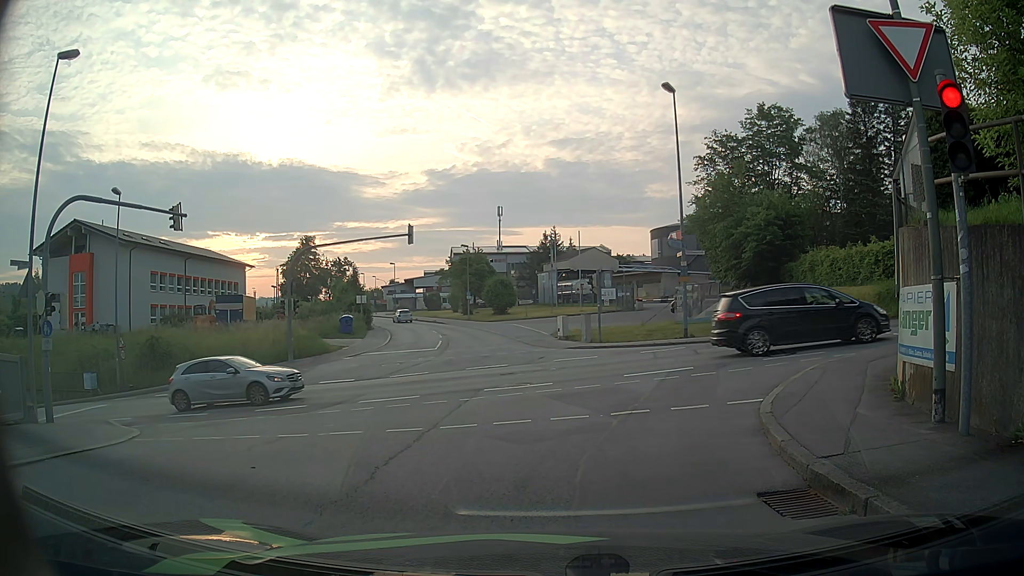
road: residential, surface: asphalt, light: Day
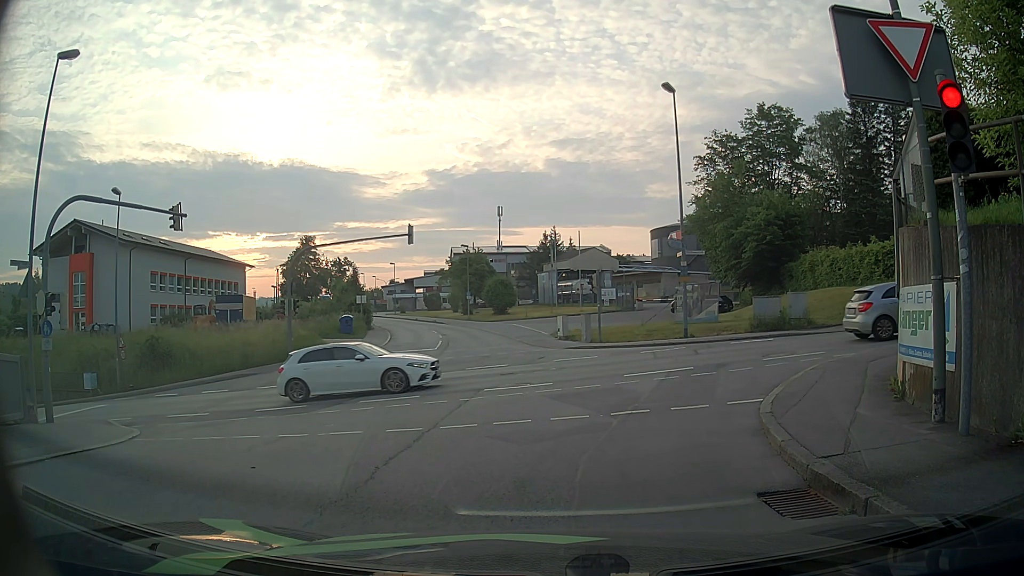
(0.0, 0.0) m; 0°
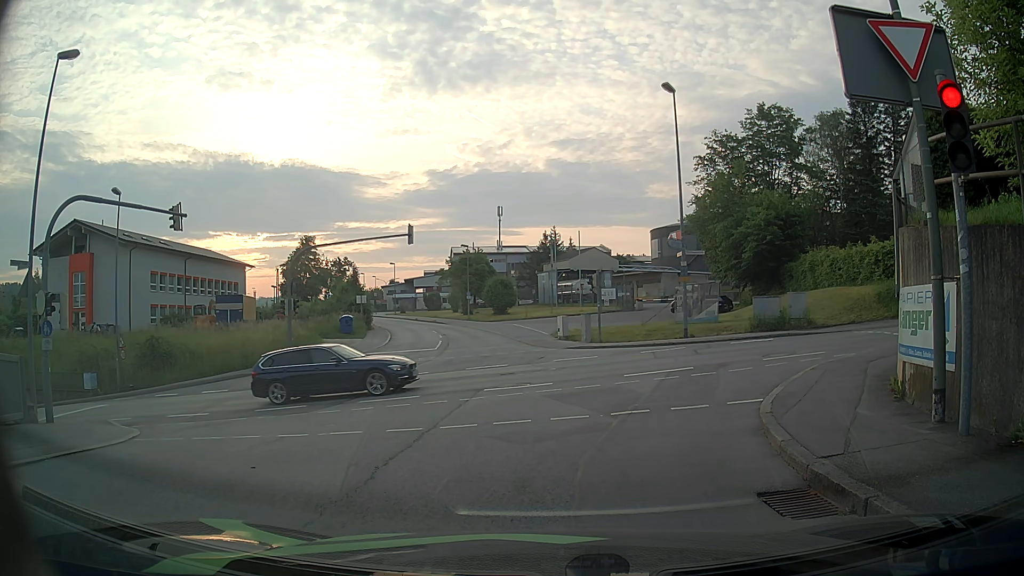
(0.0, 0.0) m; 0°
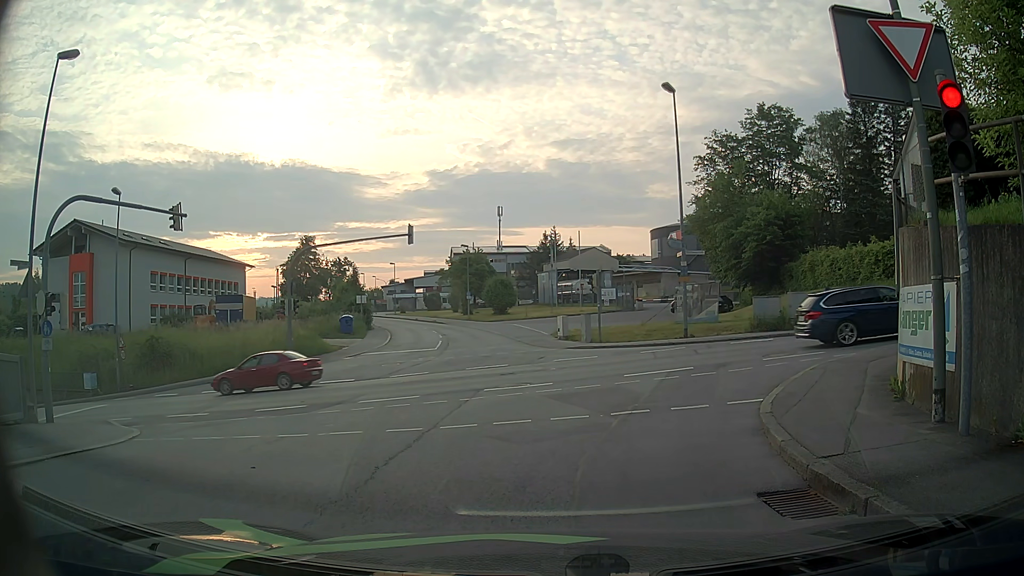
(0.0, 0.0) m; 0°
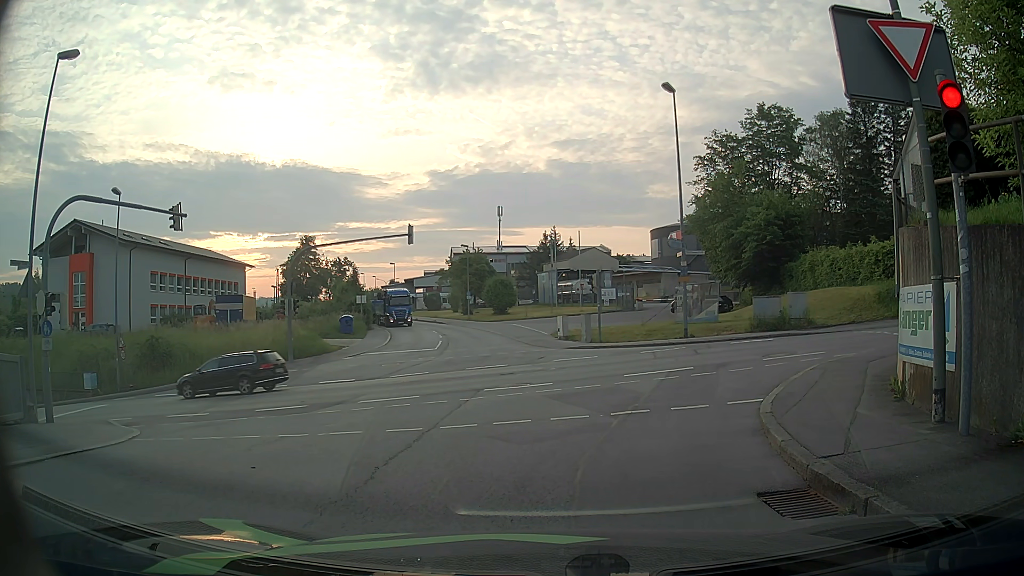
(0.0, 0.0) m; 0°
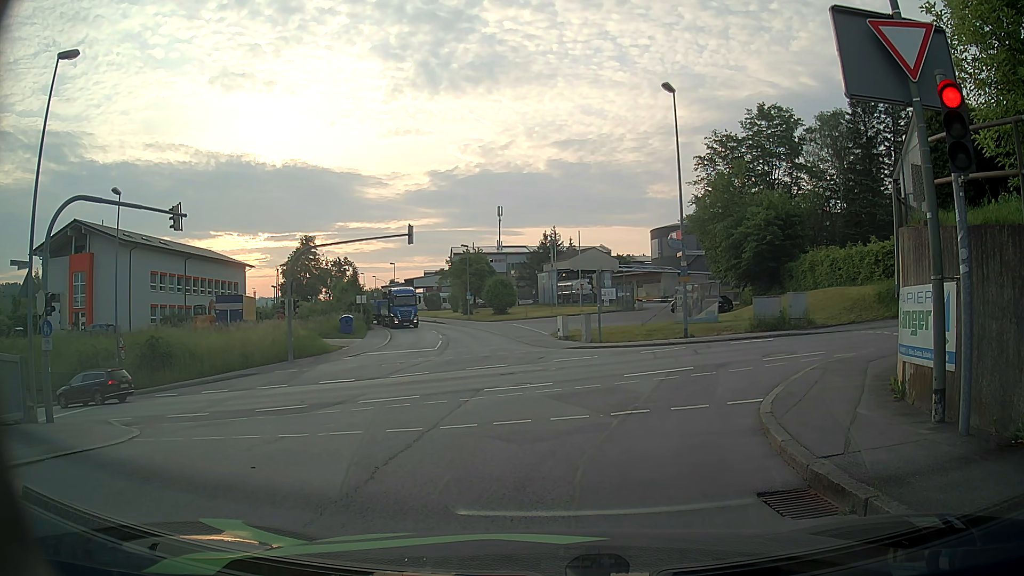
(0.0, 0.0) m; 0°
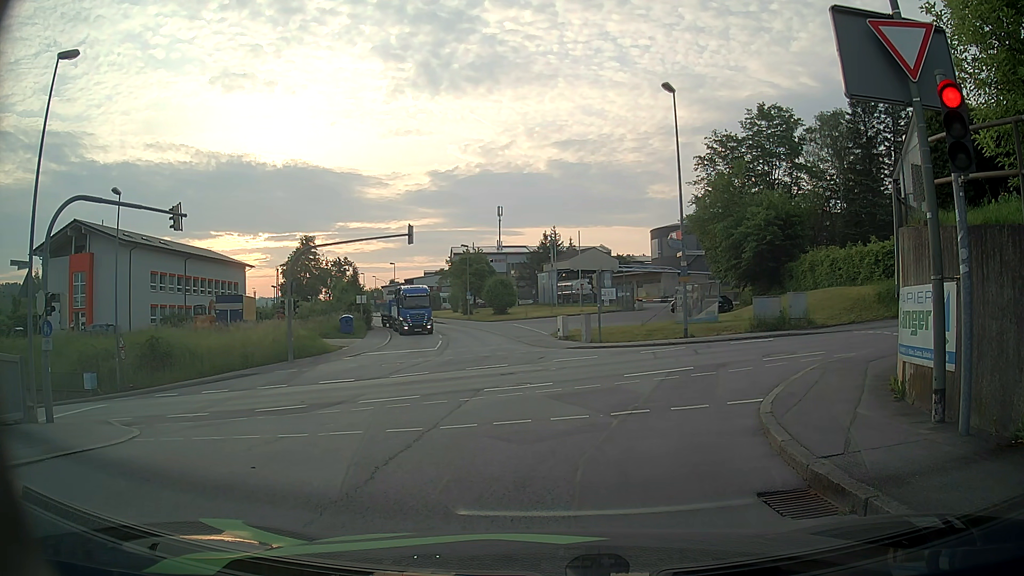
(0.0, 0.0) m; 0°
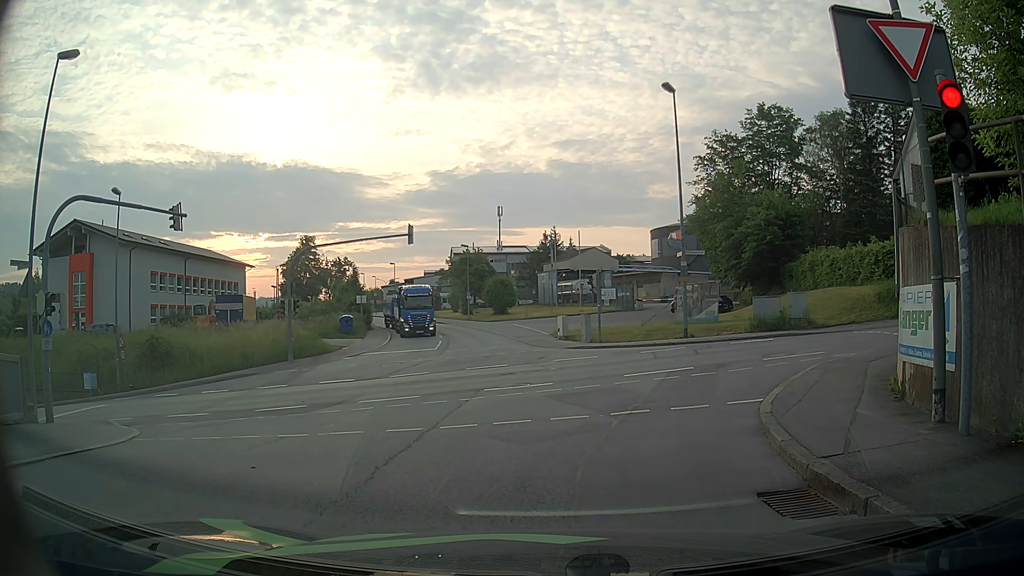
(0.0, 0.0) m; 0°
